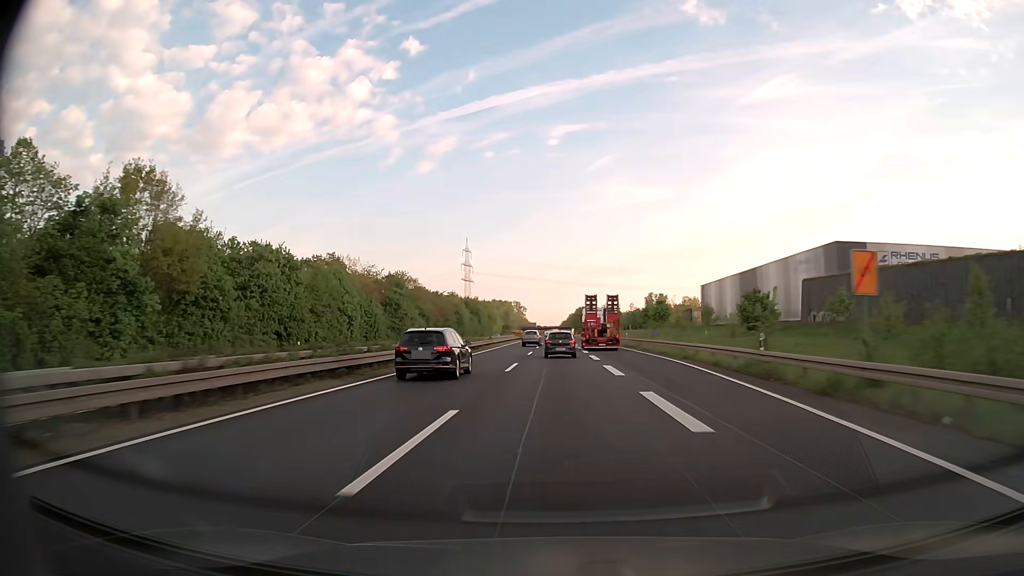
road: trunk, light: Day
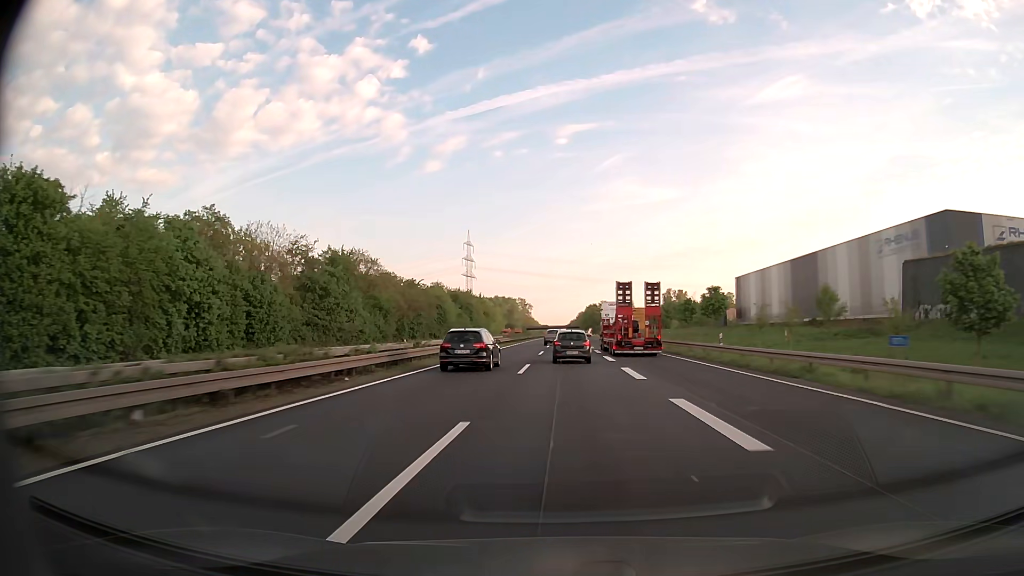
(-0.2, +37.4) m; -1°
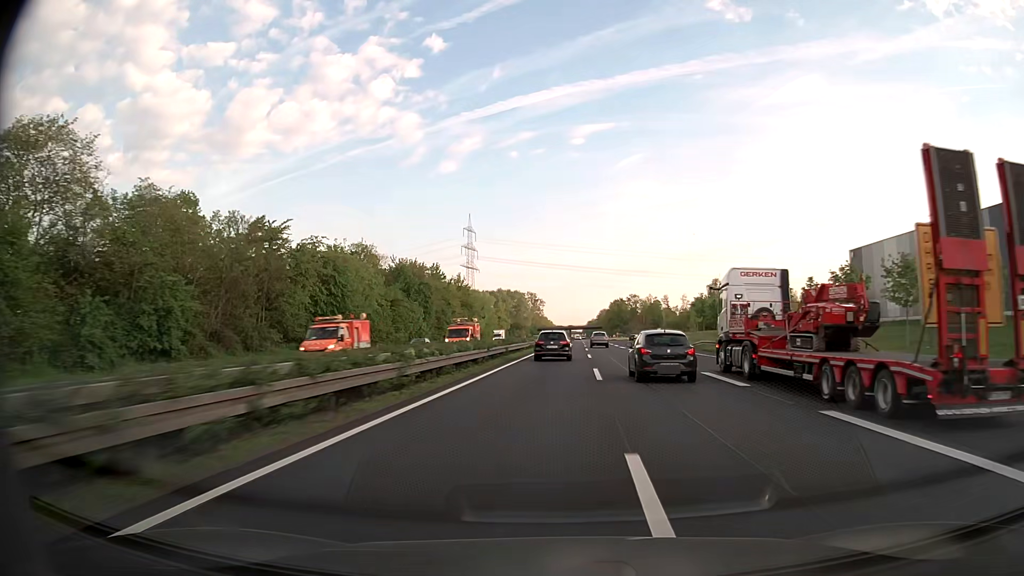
(-1.0, +74.1) m; -1°
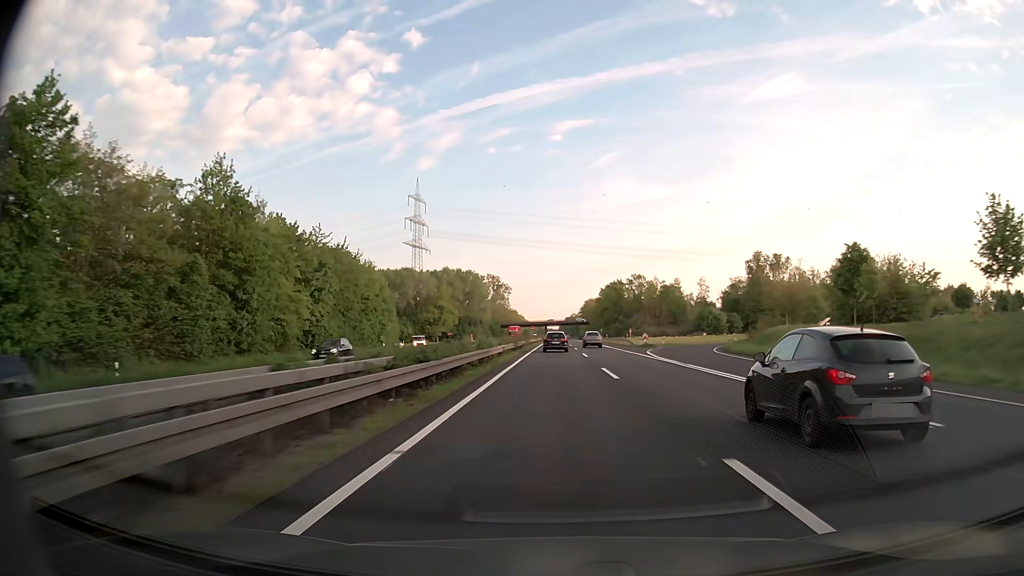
(+2.2, +92.1) m; +2°
(0, +10) (0, +20) (0, +30) (0, +40) (0, +50) (0, +60) (0, +70) (0, +80) (0, +90) (0, +100) m
